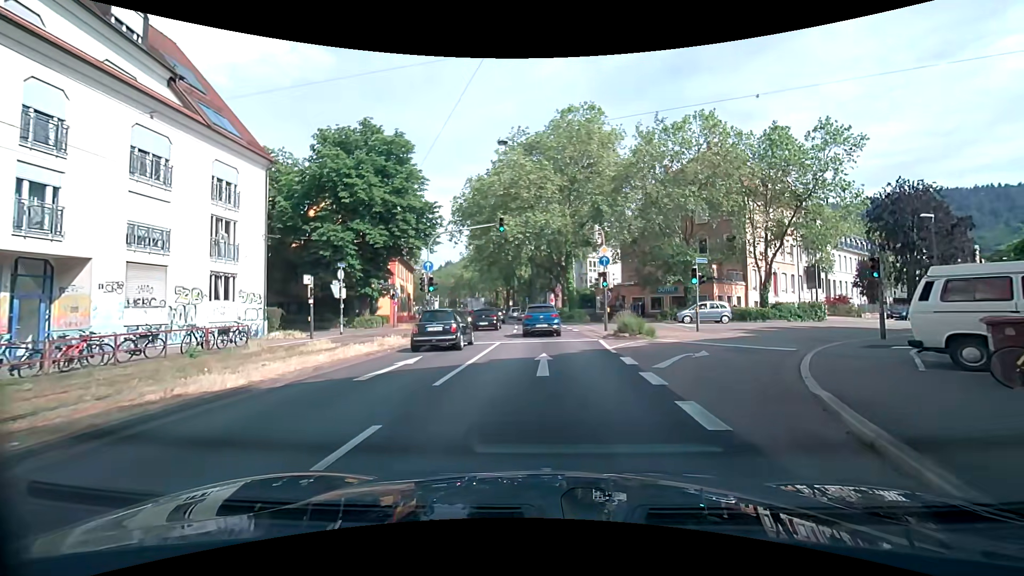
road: primary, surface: asphalt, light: Day
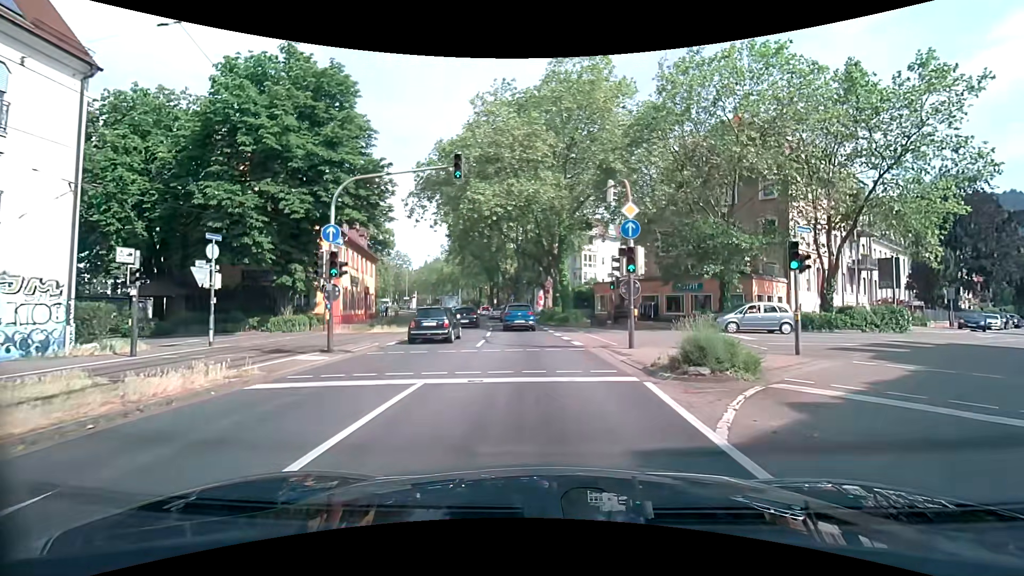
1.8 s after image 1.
(+0.3, +11.0) m; +3°
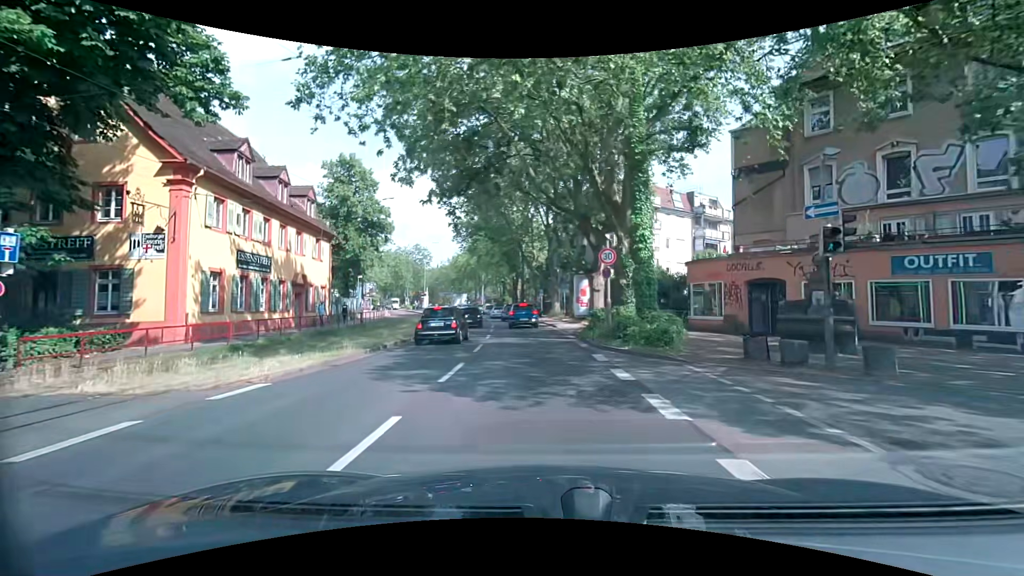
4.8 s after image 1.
(-0.5, +20.6) m; -3°
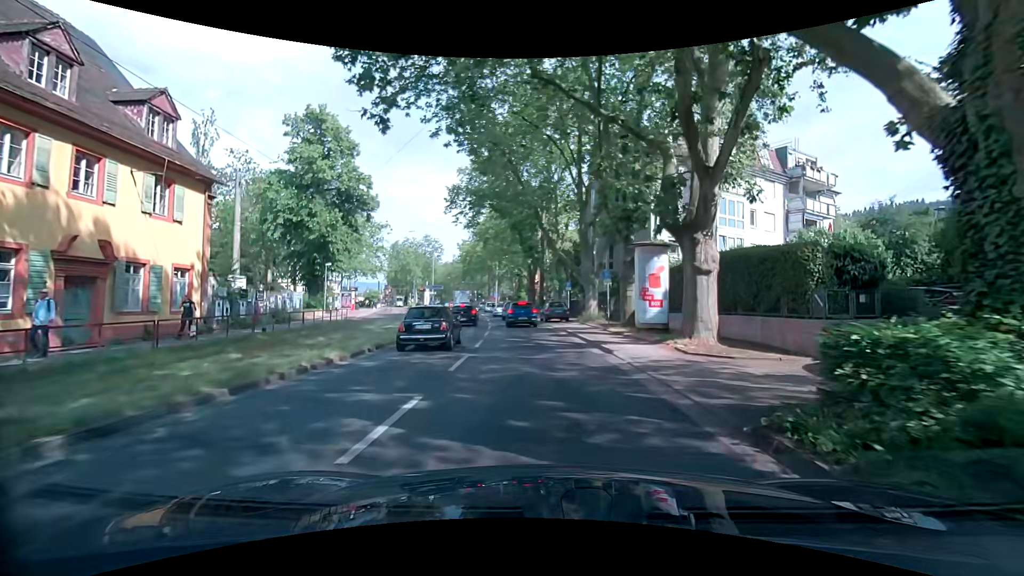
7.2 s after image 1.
(-0.6, +16.5) m; -4°
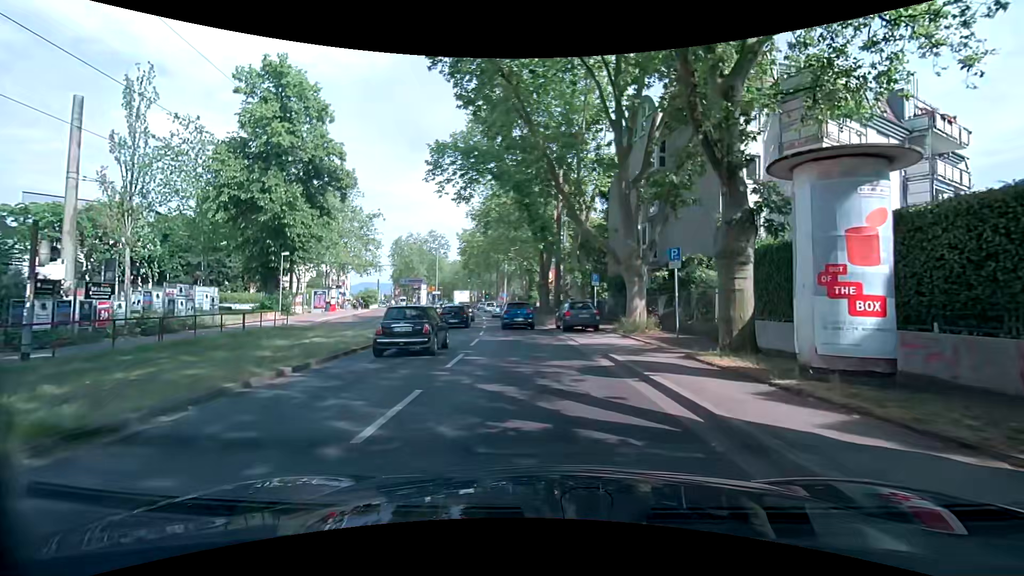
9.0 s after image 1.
(0.0, +11.3) m; -1°
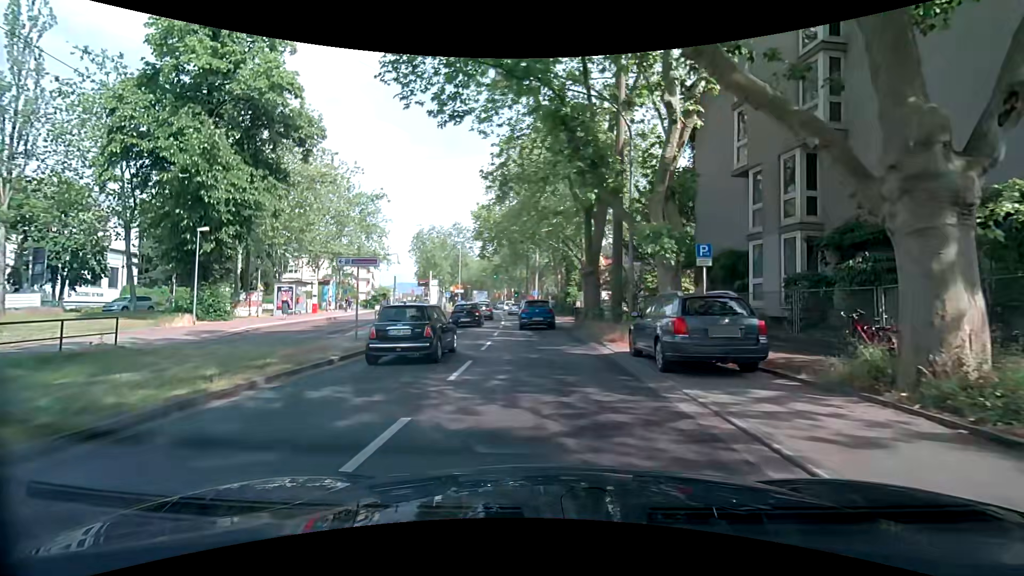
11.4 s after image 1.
(-0.6, +14.1) m; -2°
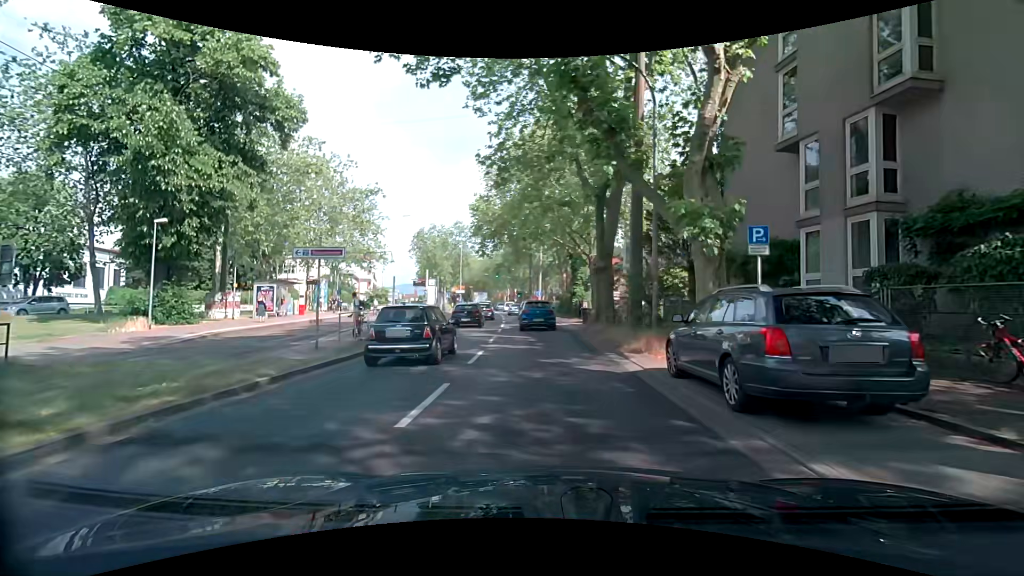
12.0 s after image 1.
(0.0, +3.4) m; -2°
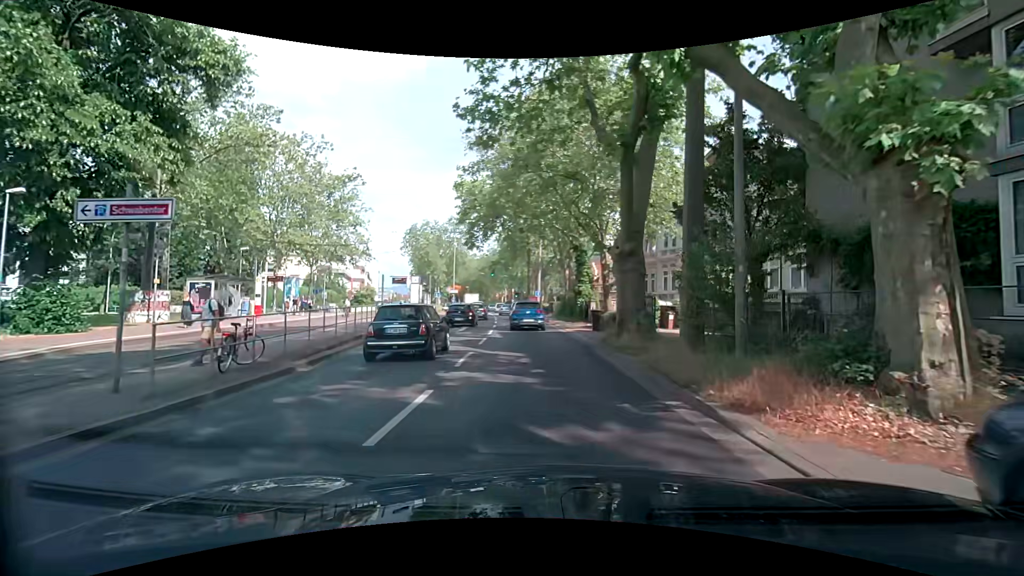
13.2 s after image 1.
(-0.1, +6.6) m; -2°
